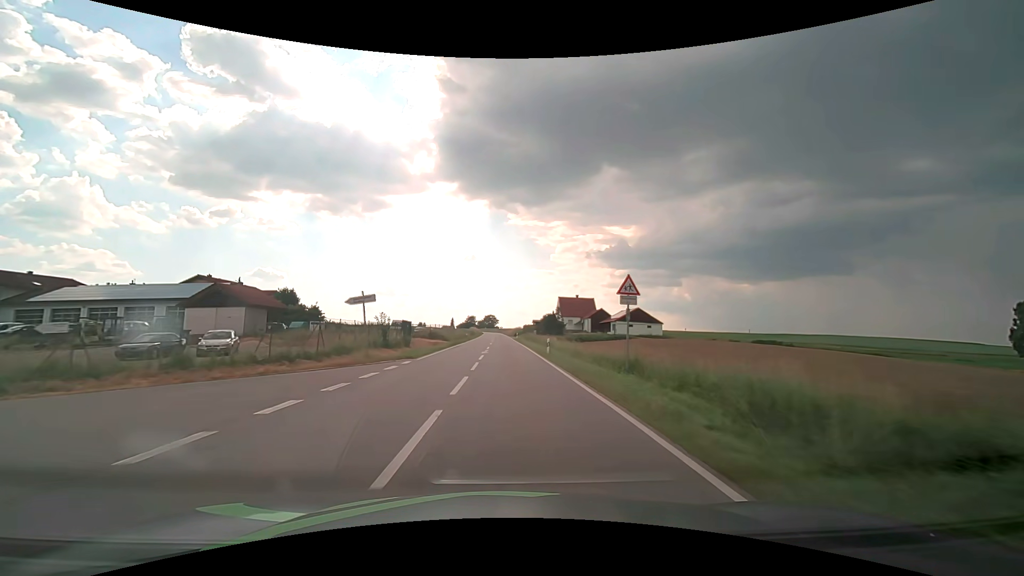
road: secondary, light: Day
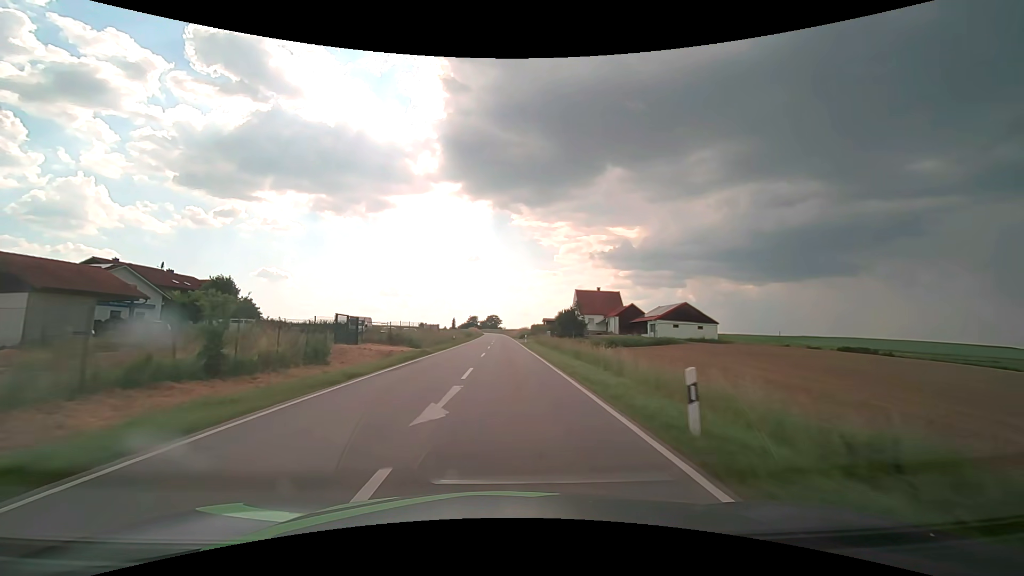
(-0.1, +22.2) m; 0°
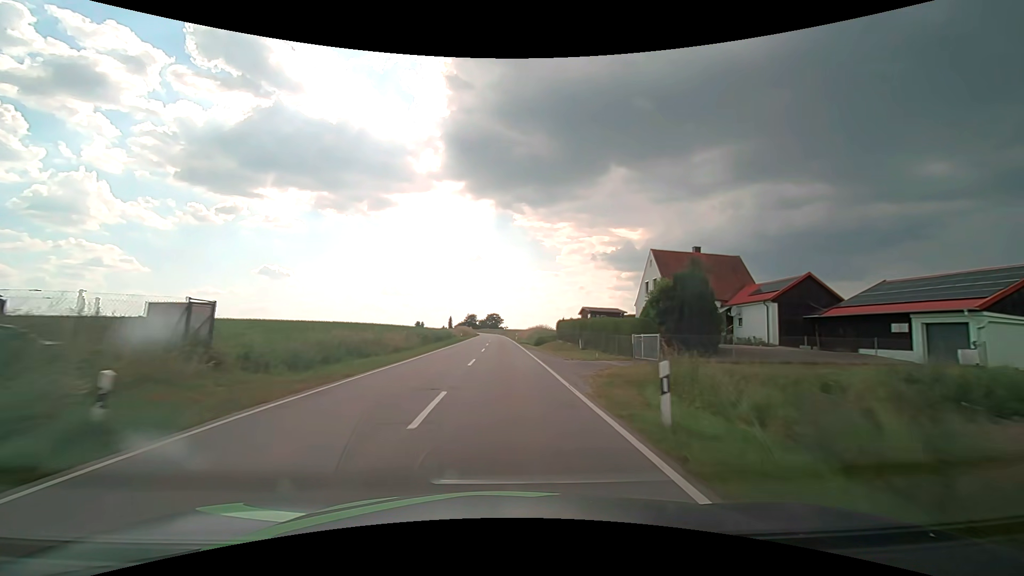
(-0.2, +45.9) m; 0°
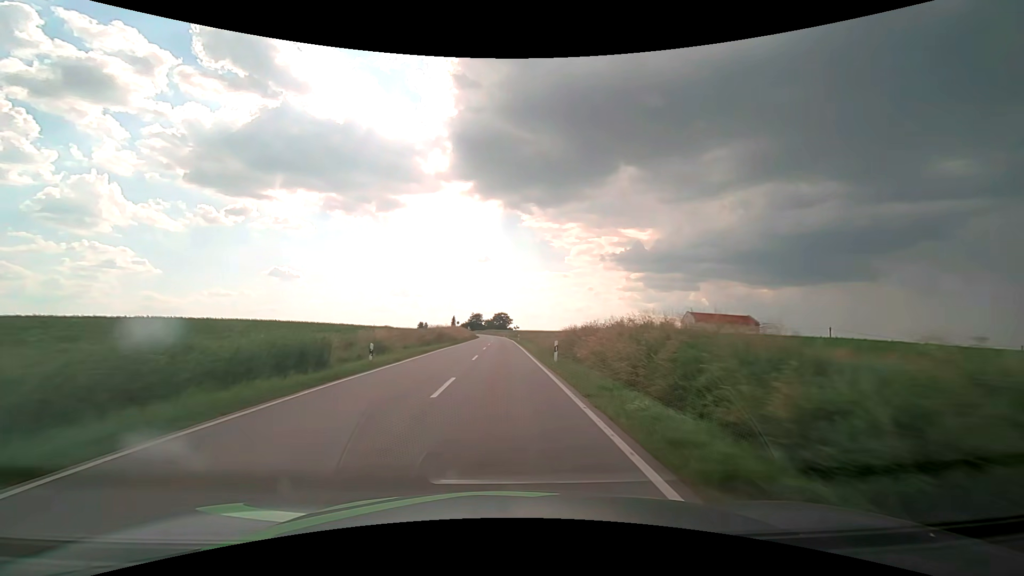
(-0.2, +47.6) m; -1°
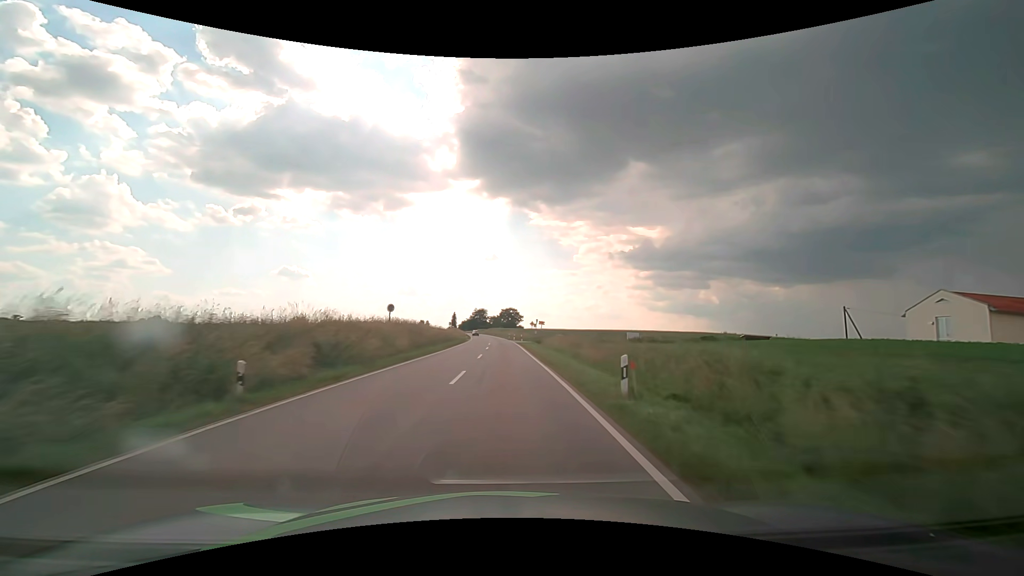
(-0.3, +61.0) m; -1°
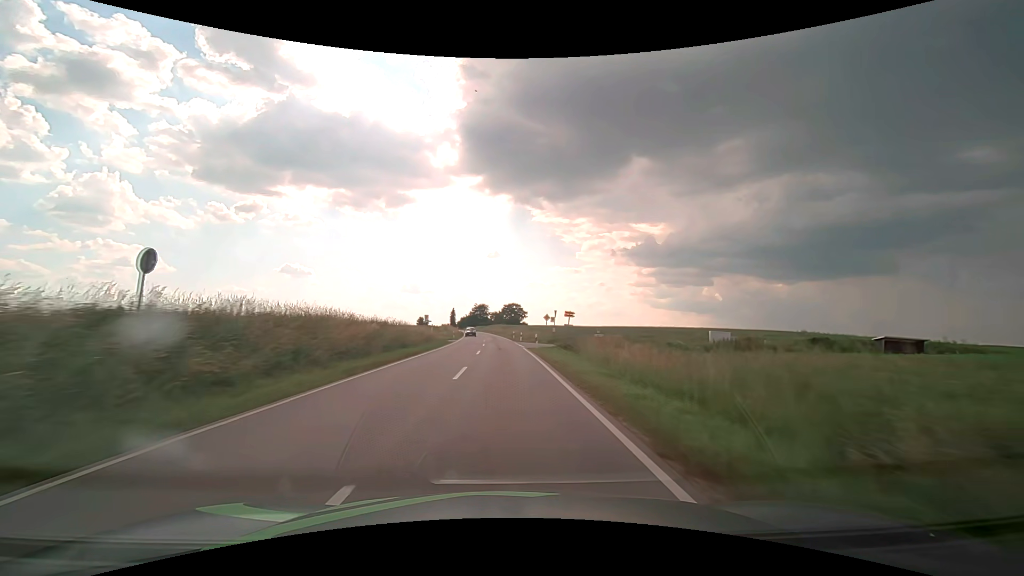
(-0.1, +24.7) m; 0°
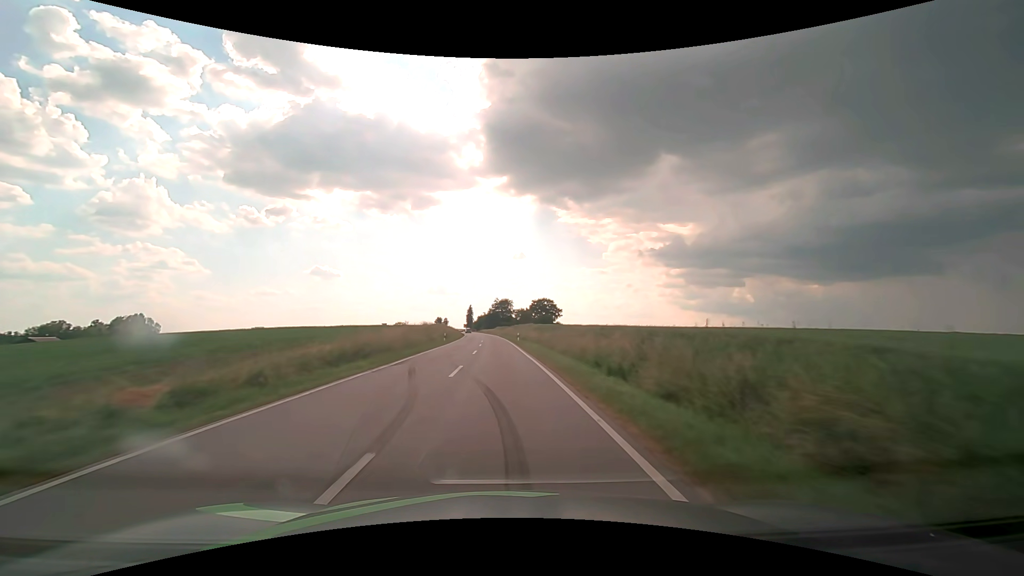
(-1.4, +62.5) m; -3°
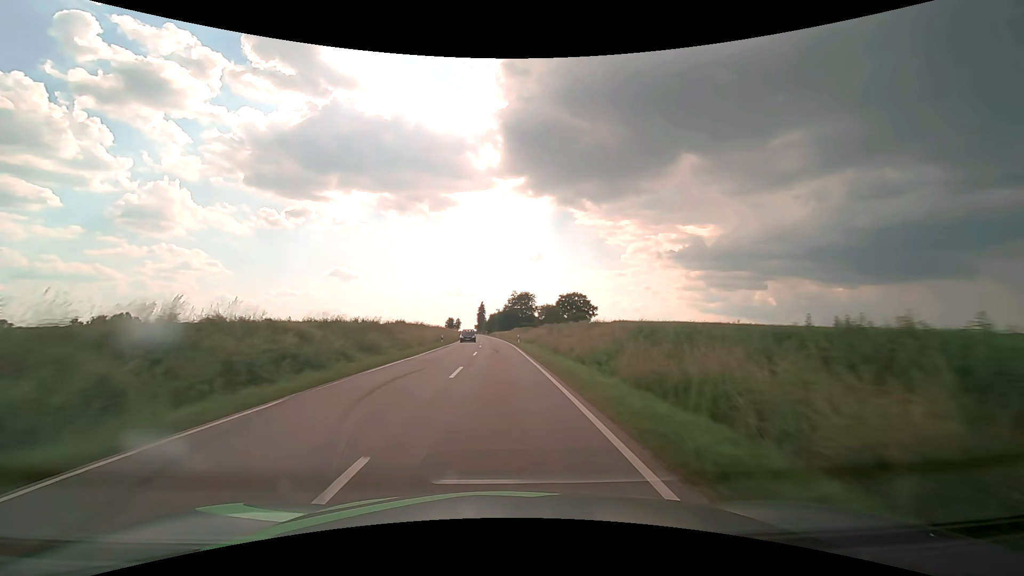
(-1.1, +50.7) m; -2°
(0, +10) (0, +20) (0, +30) (-1, +40) (-1, +50) (-2, +60) (-2, +70) (-3, +80) (-3, +90) (-4, +100) m
